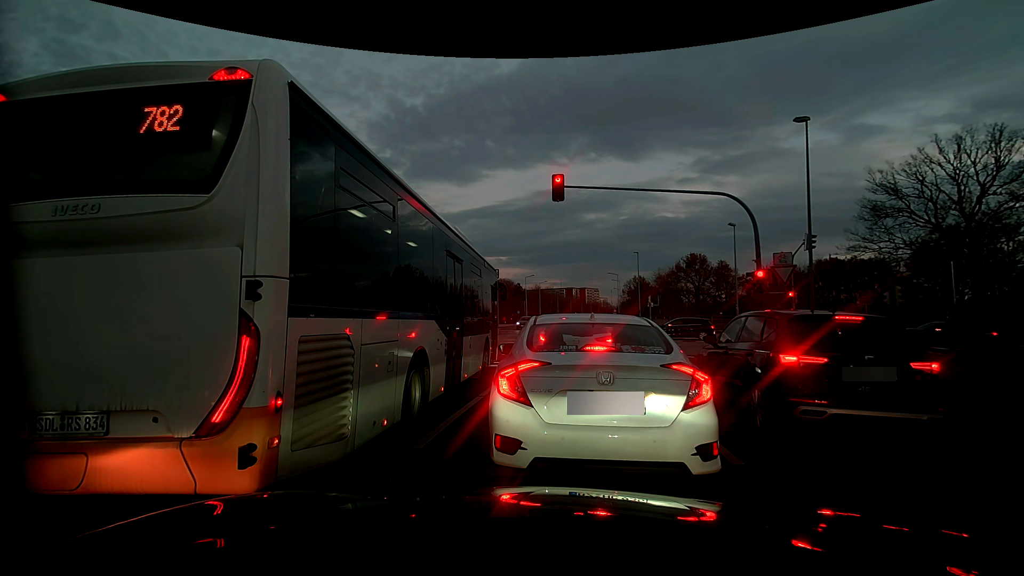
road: residential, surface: asphalt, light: Dusk
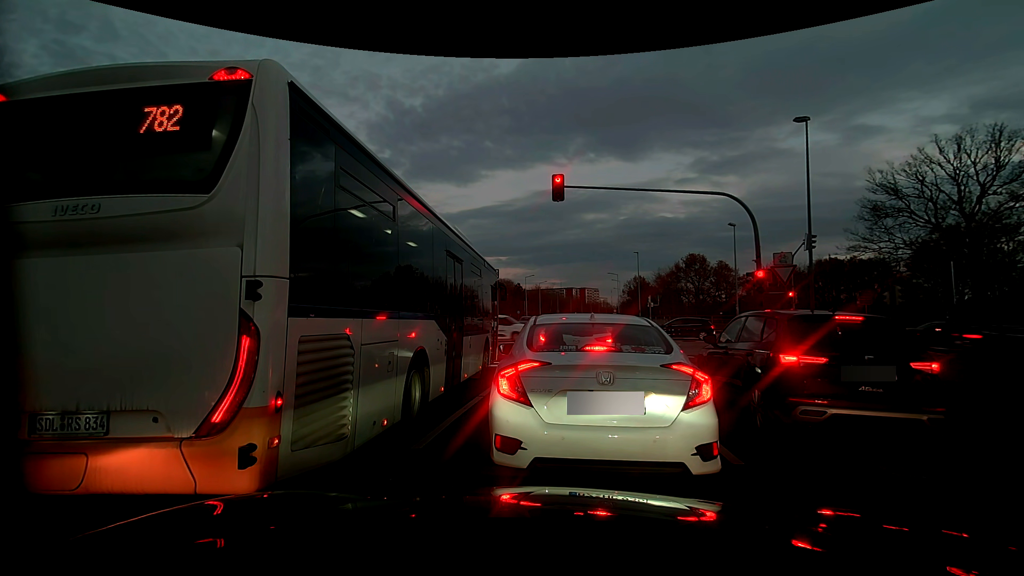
(0.0, 0.0) m; 0°
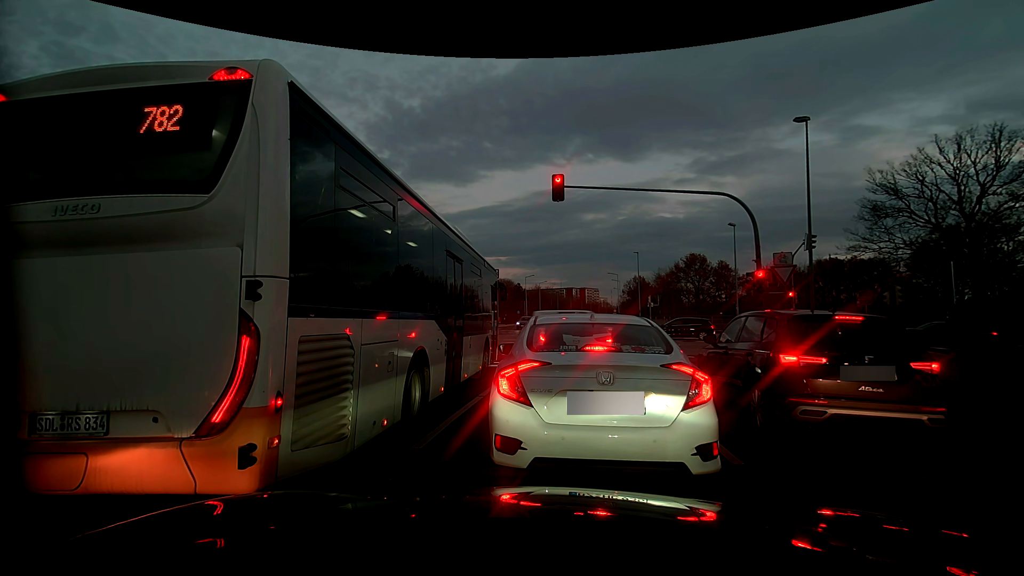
(0.0, 0.0) m; 0°
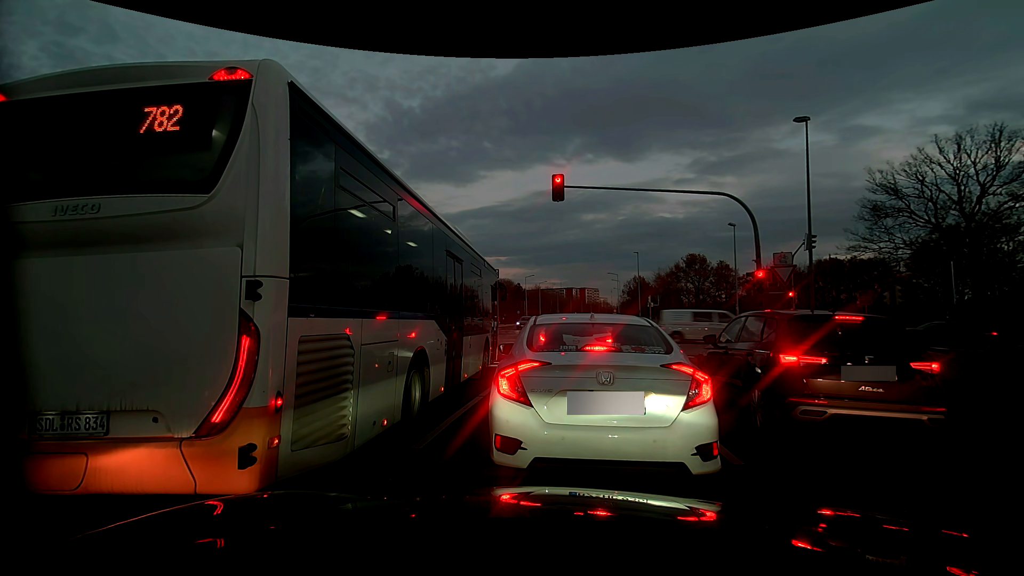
(0.0, 0.0) m; 0°
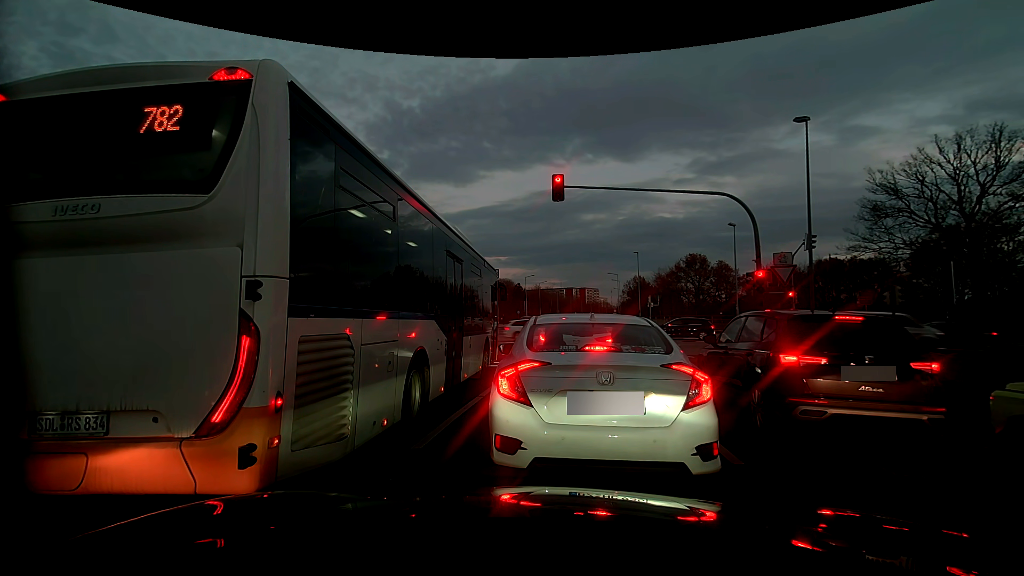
(0.0, 0.0) m; 0°
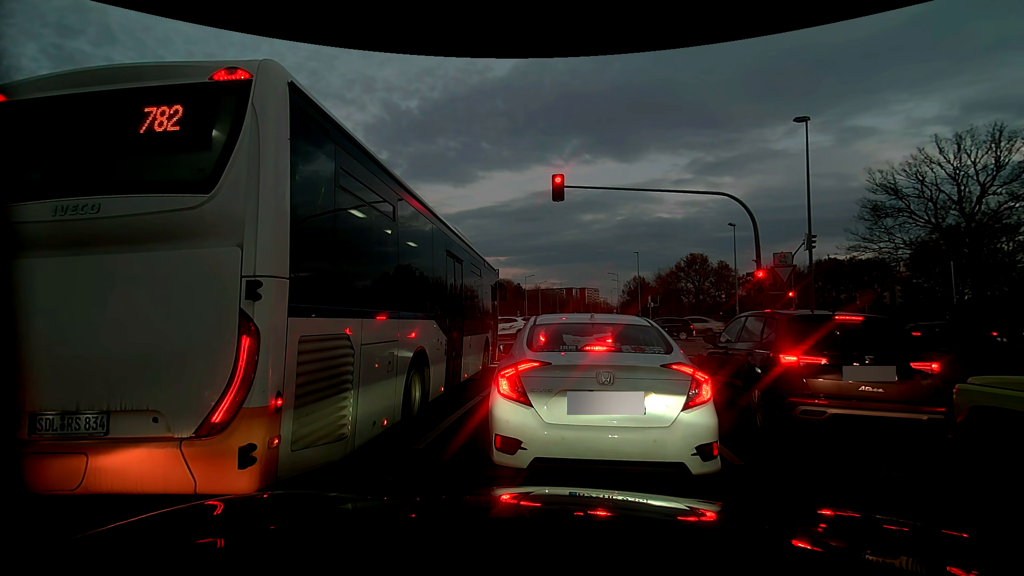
(0.0, 0.0) m; 0°
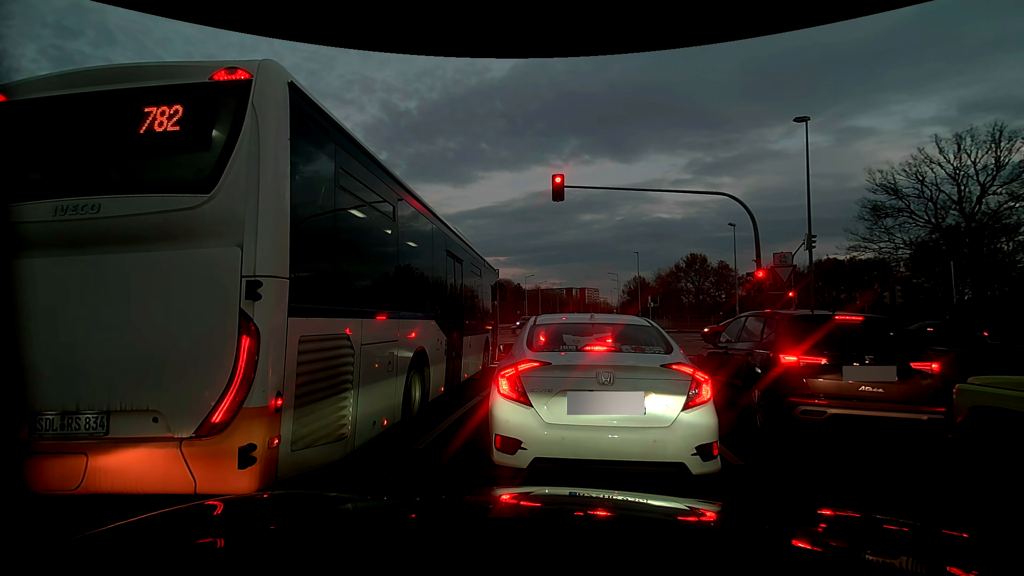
(0.0, 0.0) m; 0°
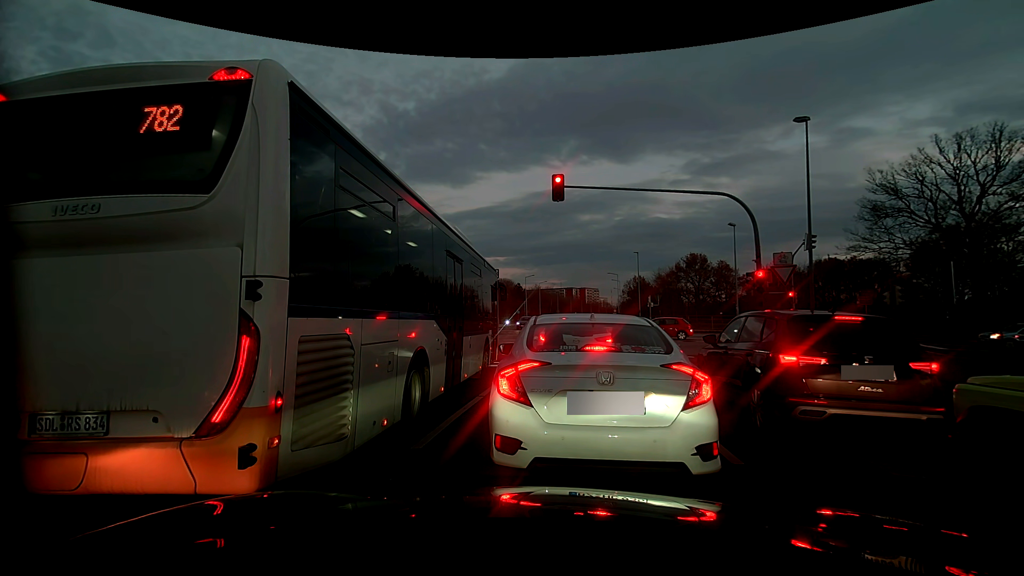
(0.0, 0.0) m; 0°
(+1, +10) (+2, +20) (+4, +30) (+5, +40) (+7, +50) (+8, +59) (+10, +69) (+12, +79) (+13, +89) (+15, +99) m
